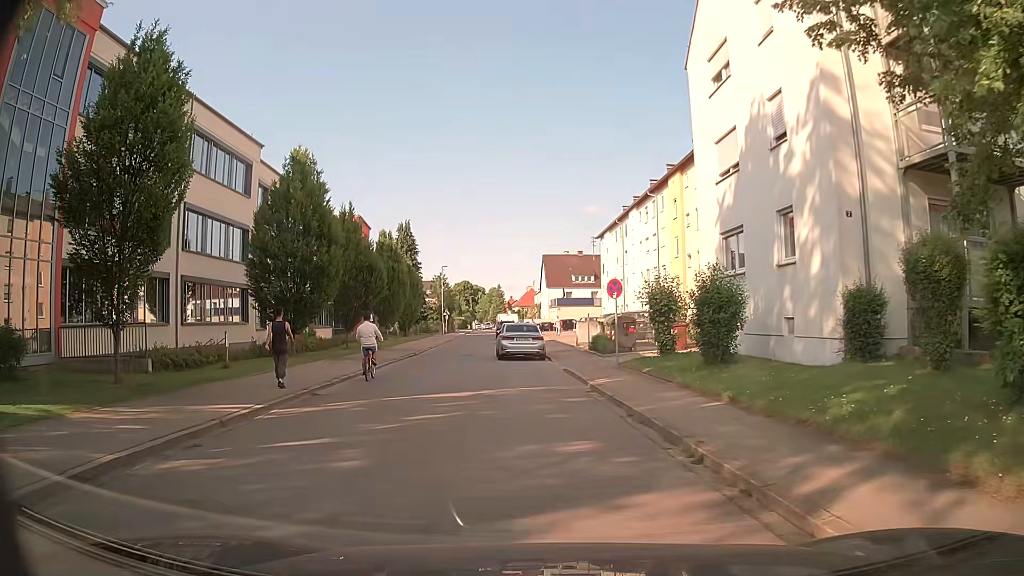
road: residential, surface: asphalt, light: Day
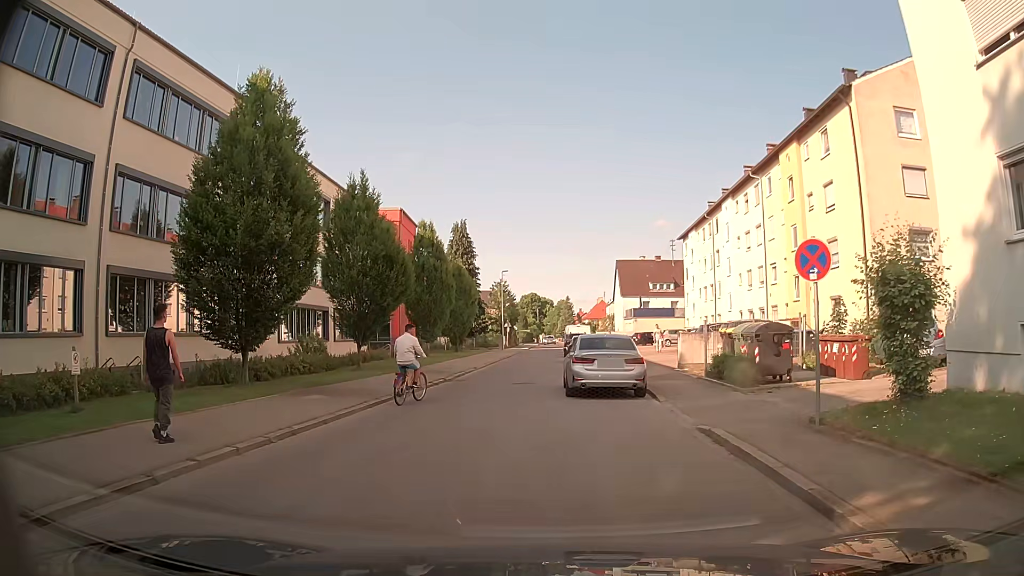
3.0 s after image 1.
(-0.5, +10.6) m; -7°
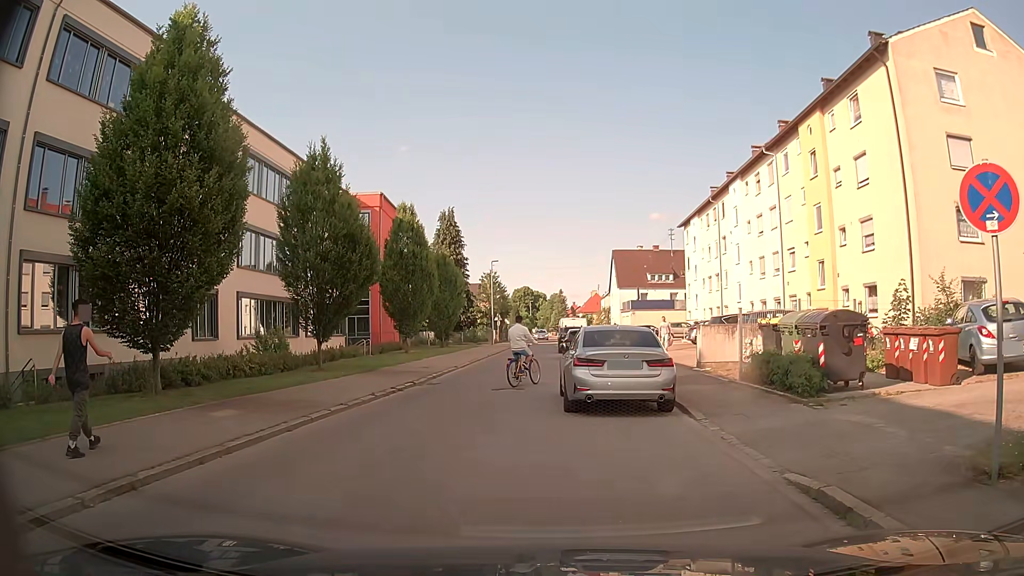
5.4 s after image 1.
(+0.1, +4.1) m; +1°
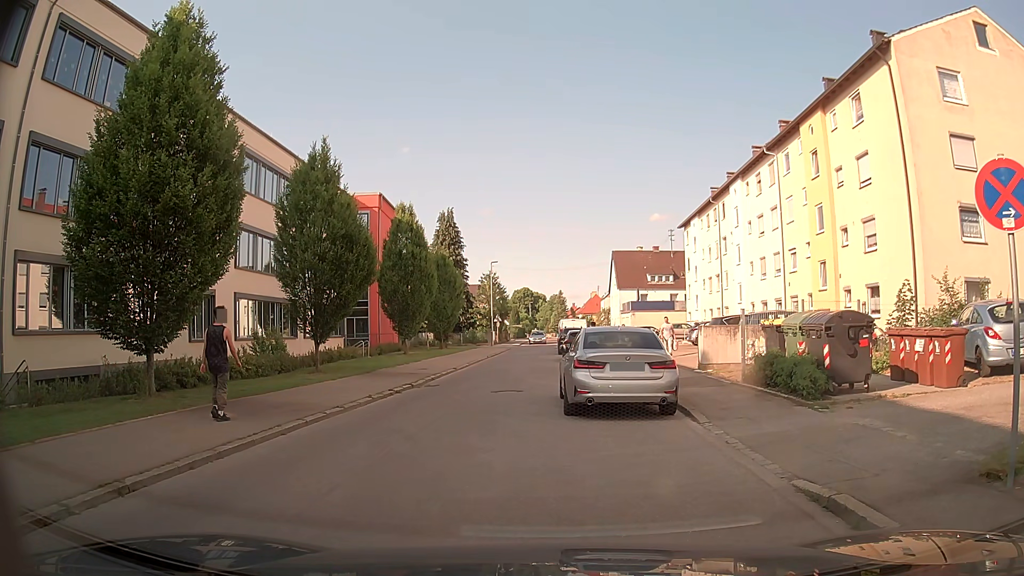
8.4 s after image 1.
(0.0, +0.3) m; 0°
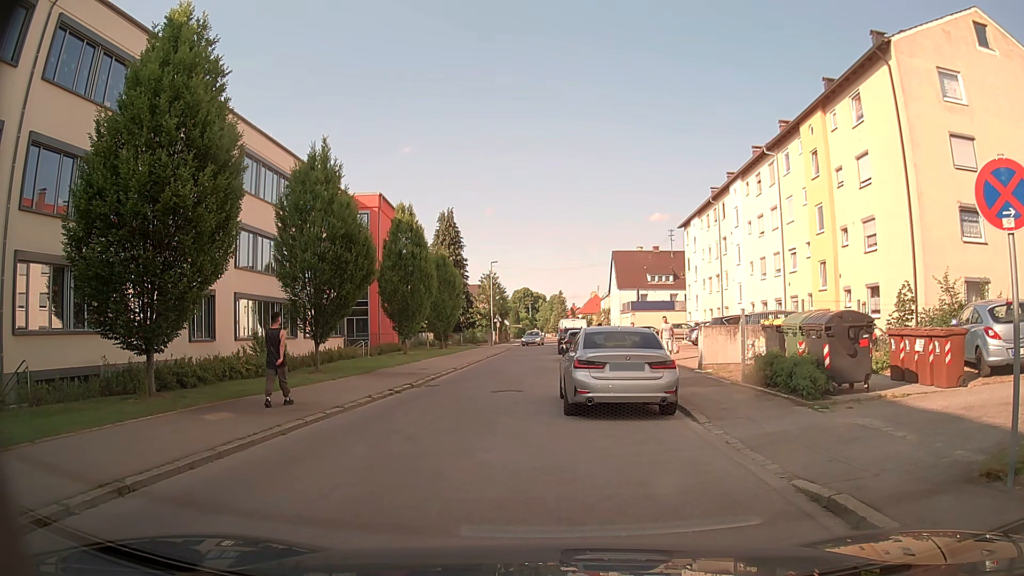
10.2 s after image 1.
(0.0, 0.0) m; 0°
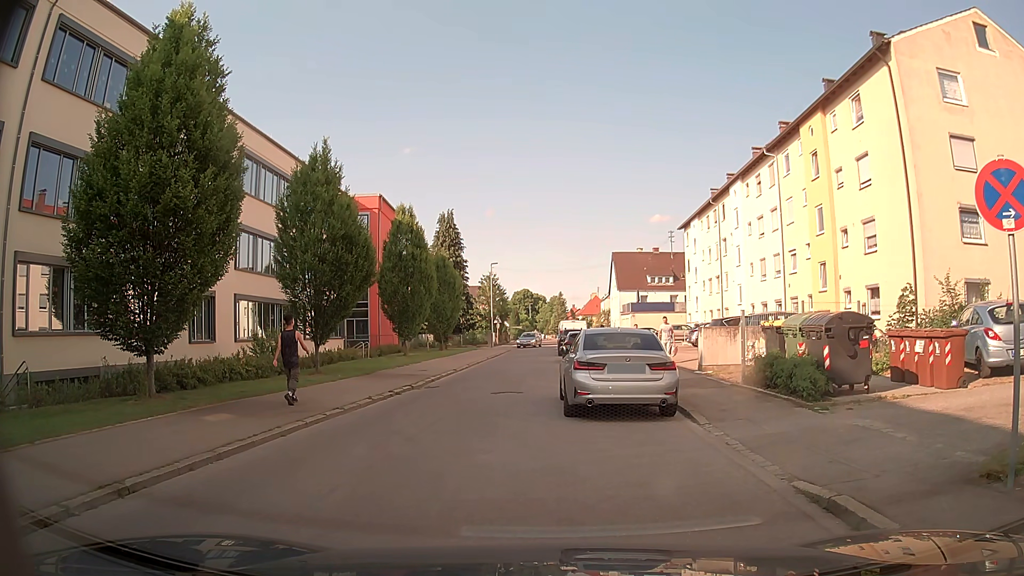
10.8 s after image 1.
(0.0, 0.0) m; 0°
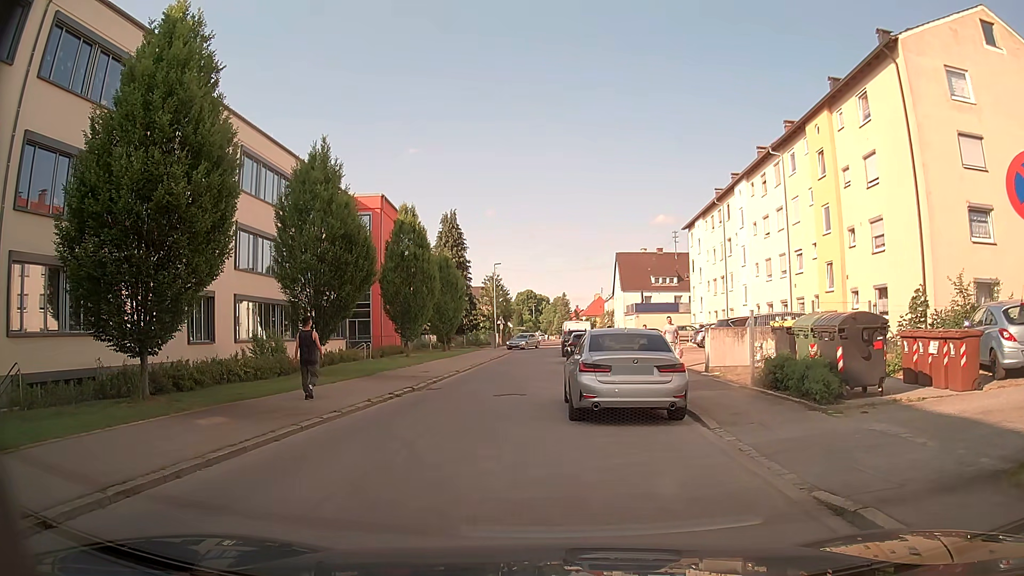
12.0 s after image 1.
(0.0, +0.4) m; 0°
